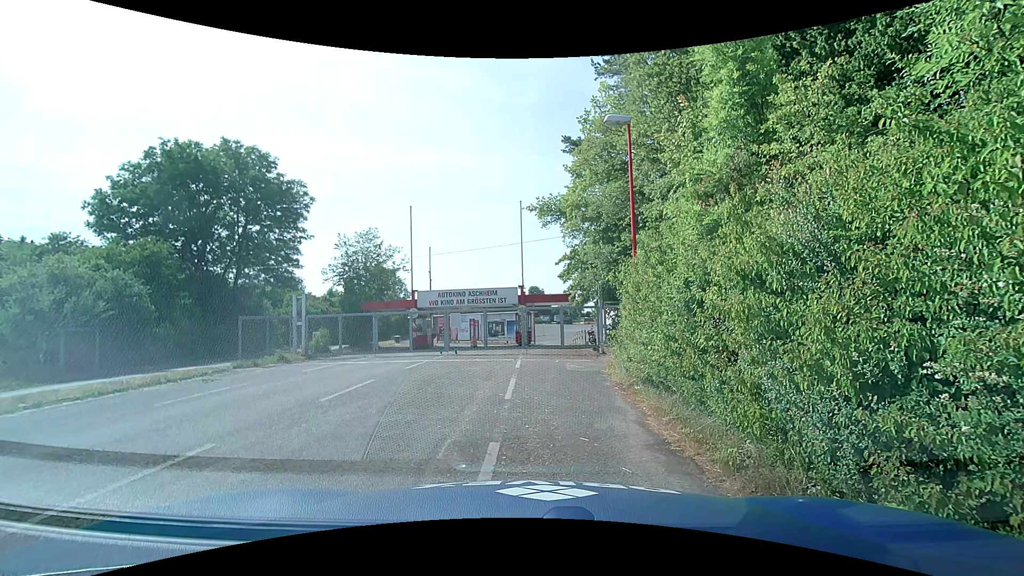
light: Day
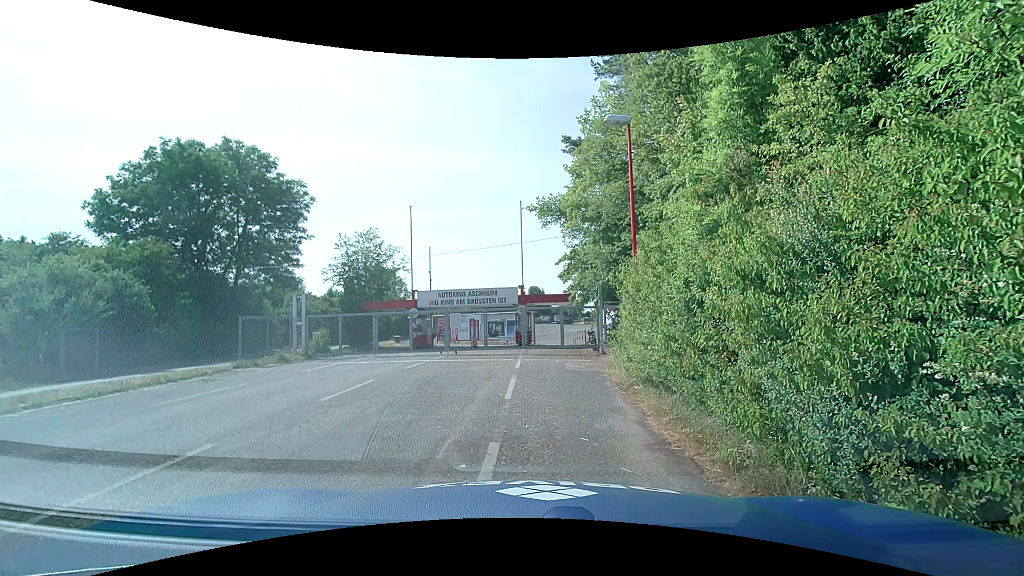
(0.0, 0.0) m; 0°
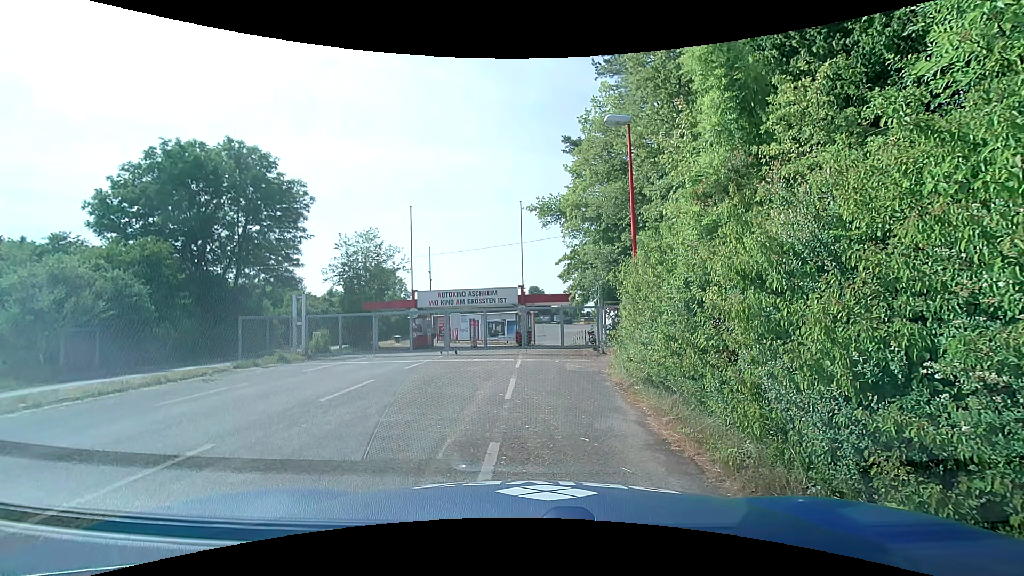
(0.0, 0.0) m; 0°
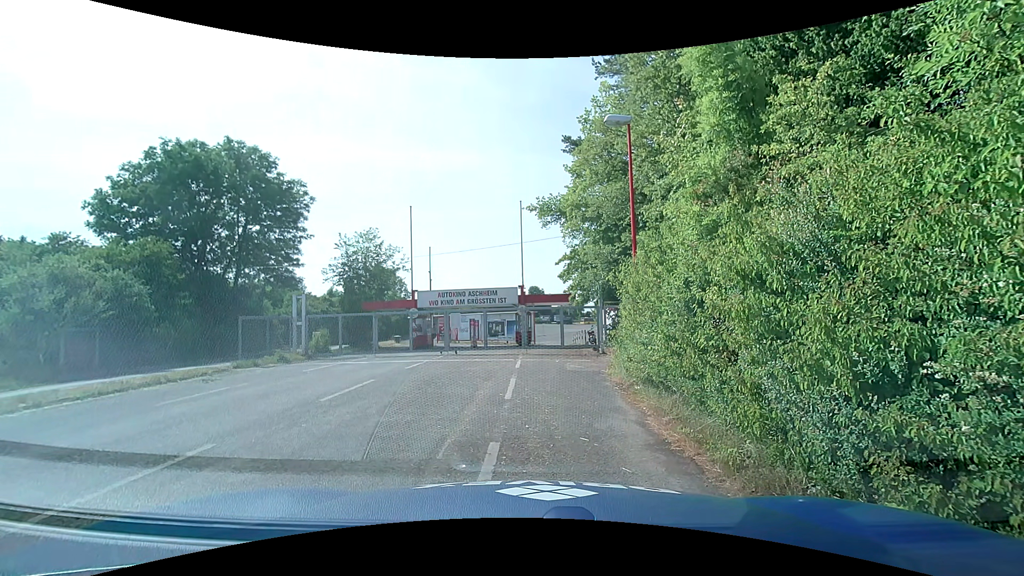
(0.0, 0.0) m; 0°
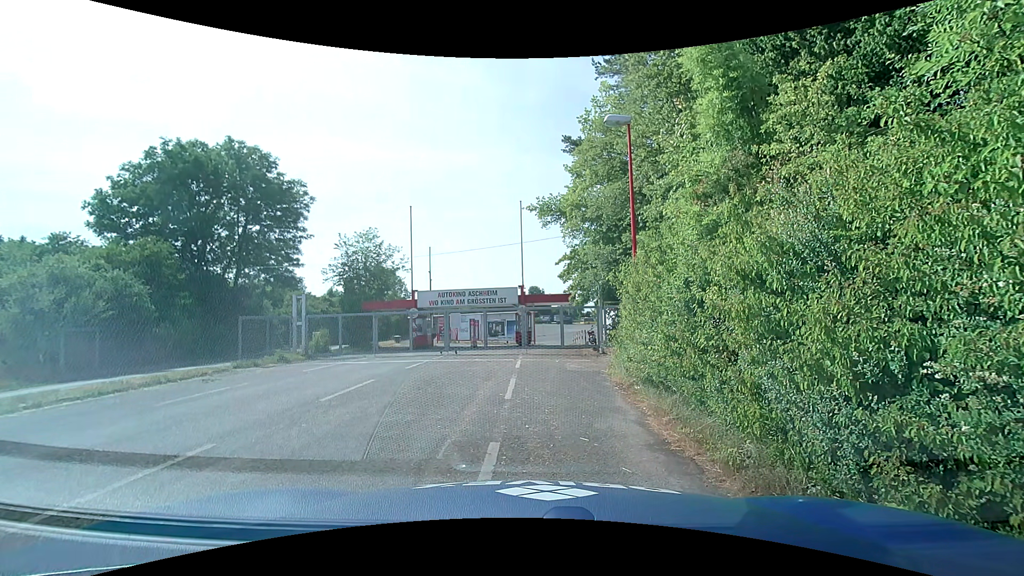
(0.0, 0.0) m; 0°
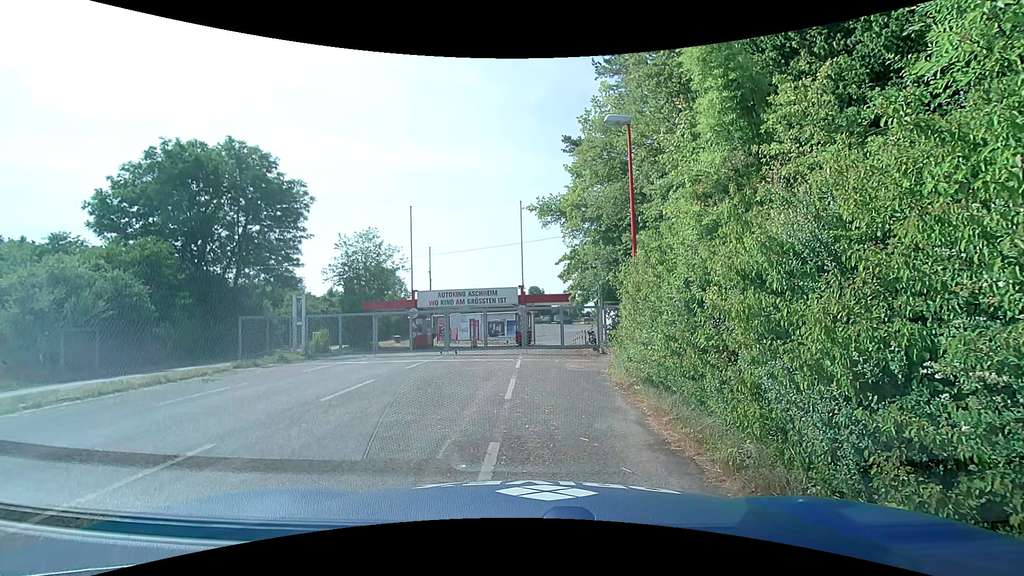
(0.0, 0.0) m; 0°
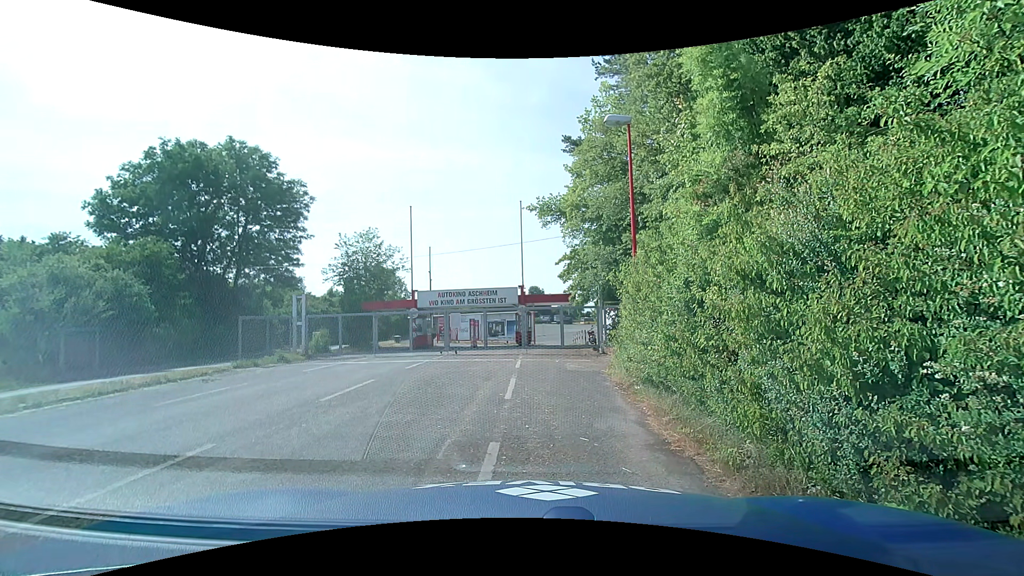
(0.0, 0.0) m; 0°
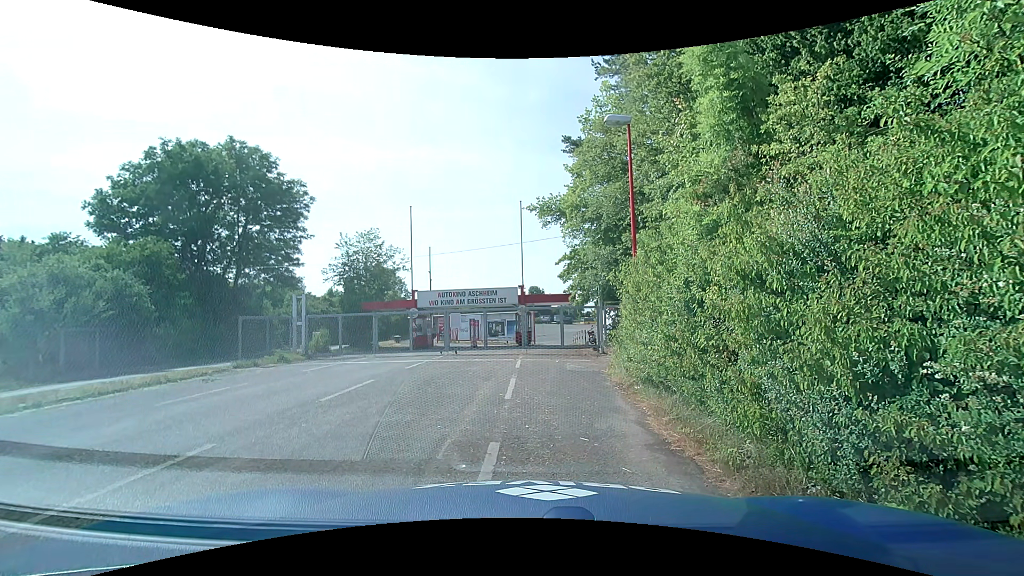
(0.0, 0.0) m; 0°
